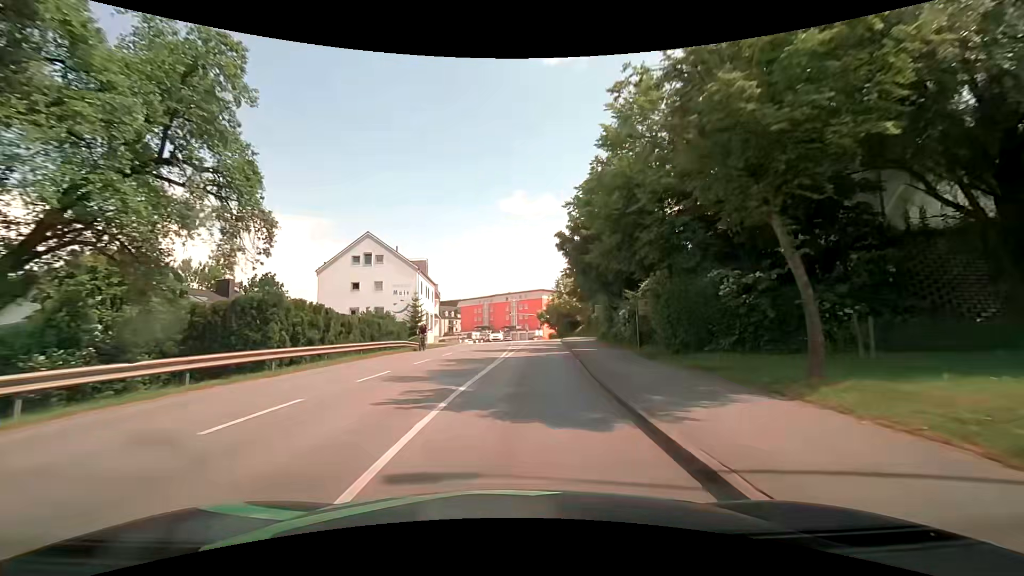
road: tertiary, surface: asphalt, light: Day
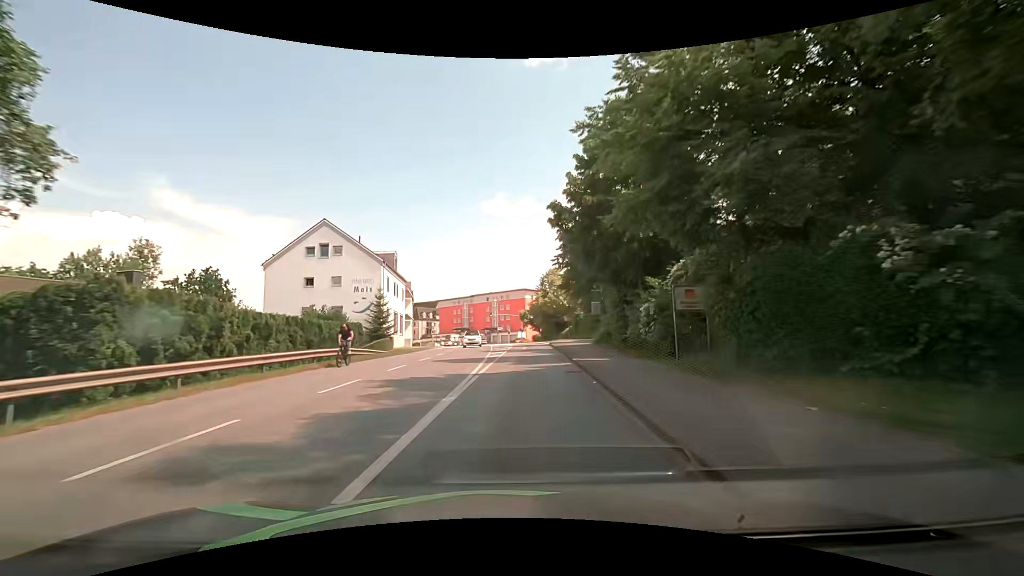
(+0.1, +7.7) m; +2°
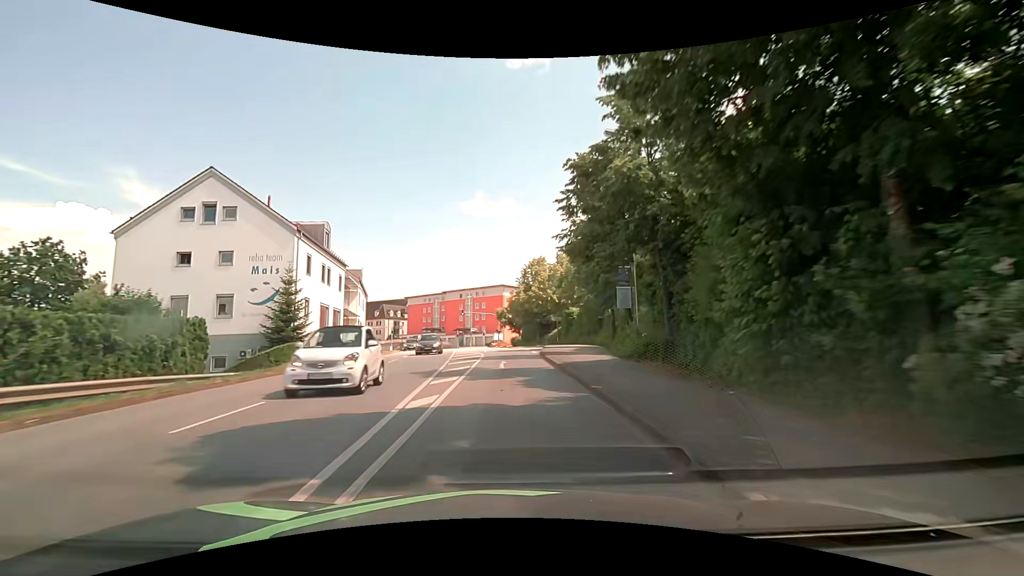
(+0.5, +15.3) m; +3°
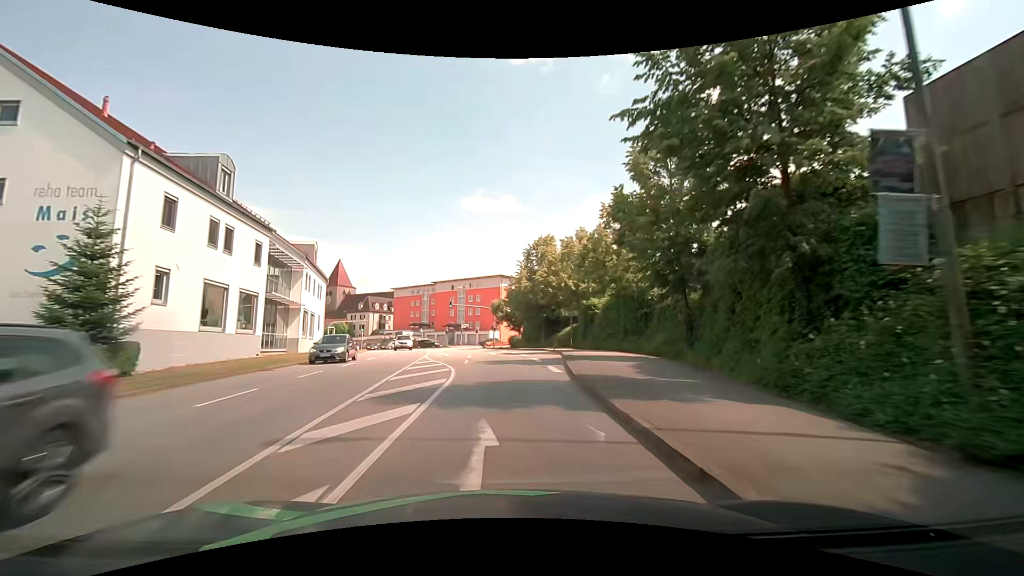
(+0.1, +15.4) m; +1°
(0, +10) (0, +20) (-1, +30) (-2, +40) (-3, +50) (-6, +60) (-8, +69) (-11, +79) (-15, +88) (-20, +97) m
